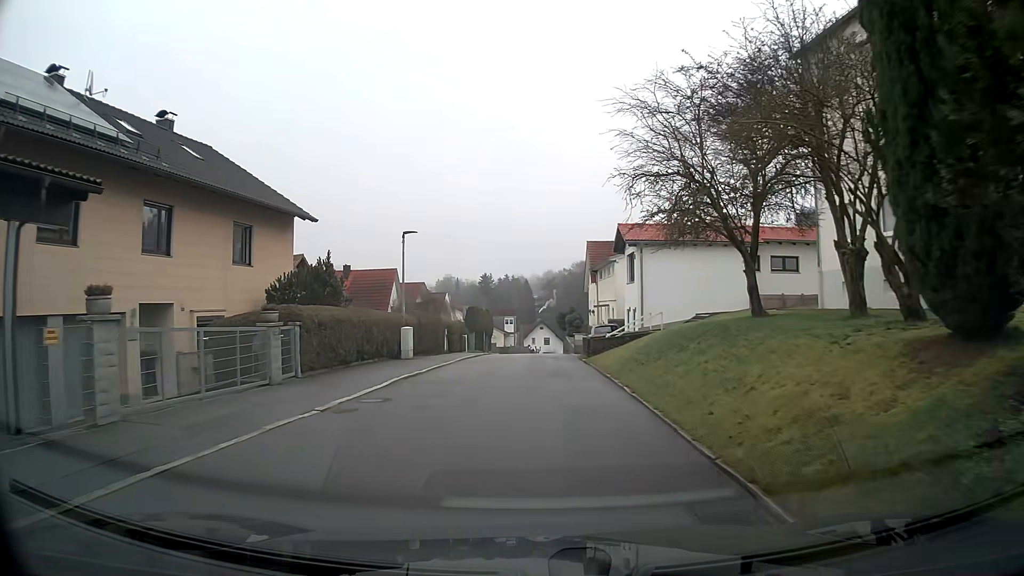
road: residential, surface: asphalt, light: Day
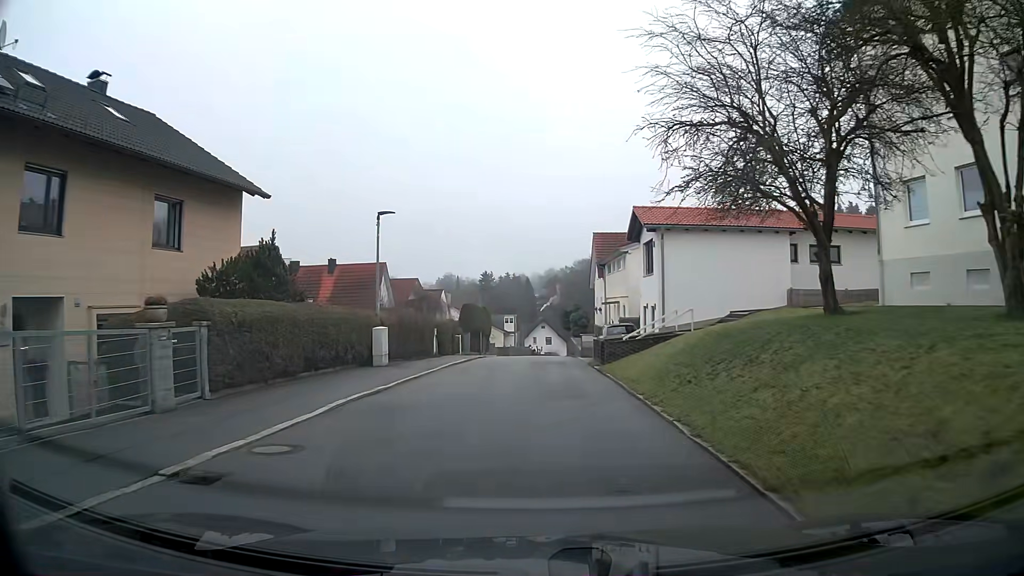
(0.0, +4.8) m; 0°
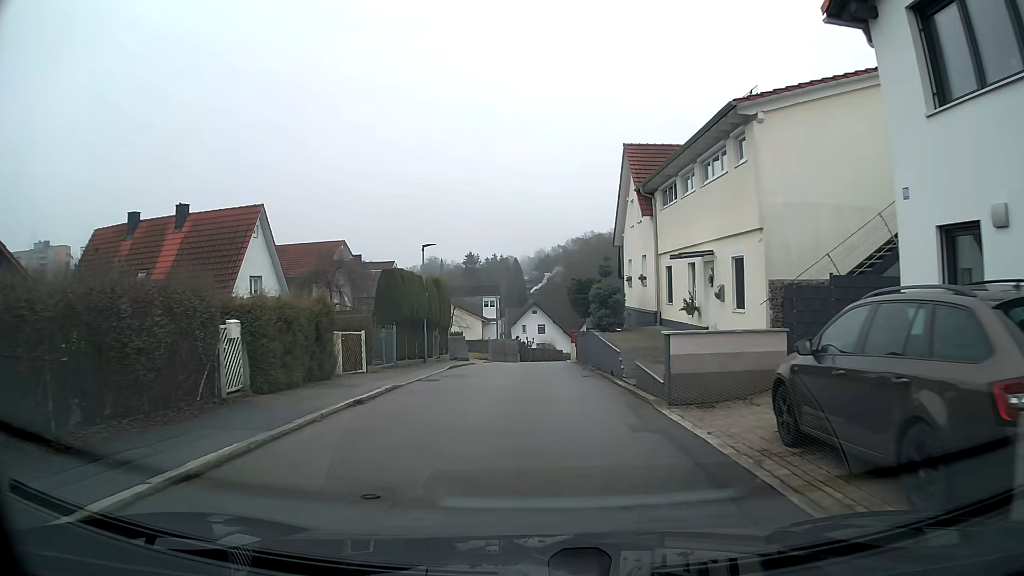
(+0.3, +23.4) m; +1°
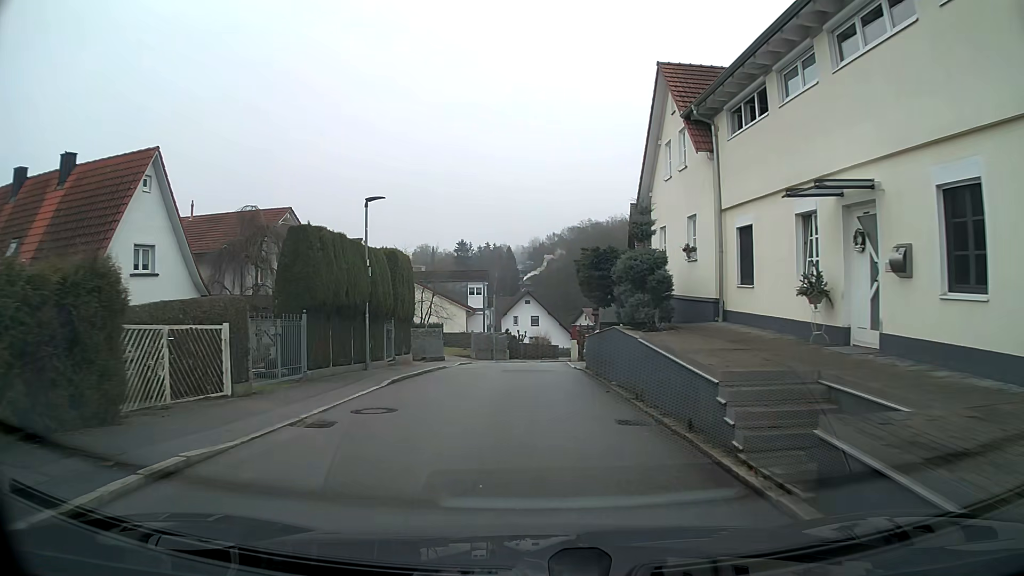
(+0.2, +9.3) m; +2°
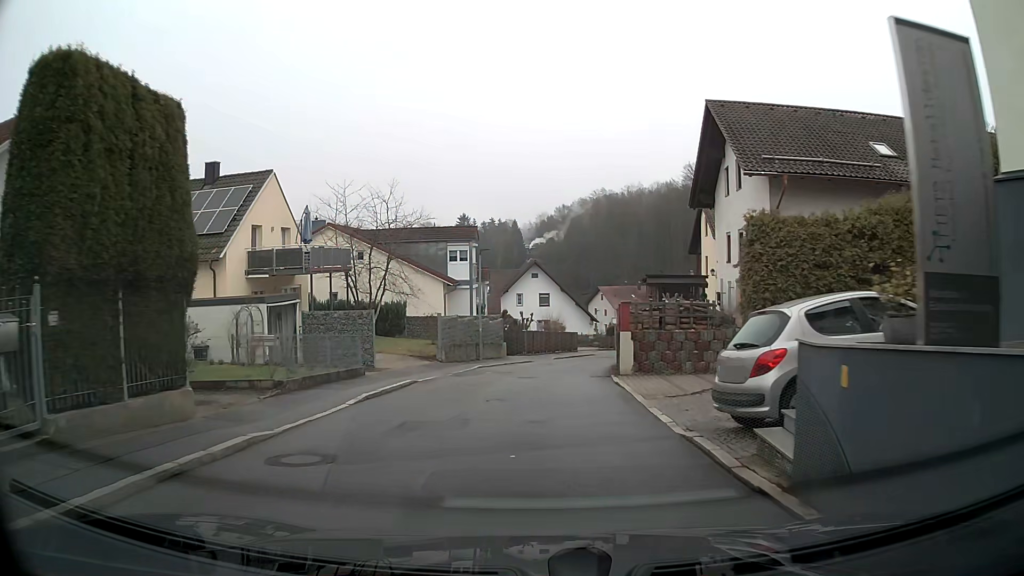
(-0.3, +18.9) m; -1°
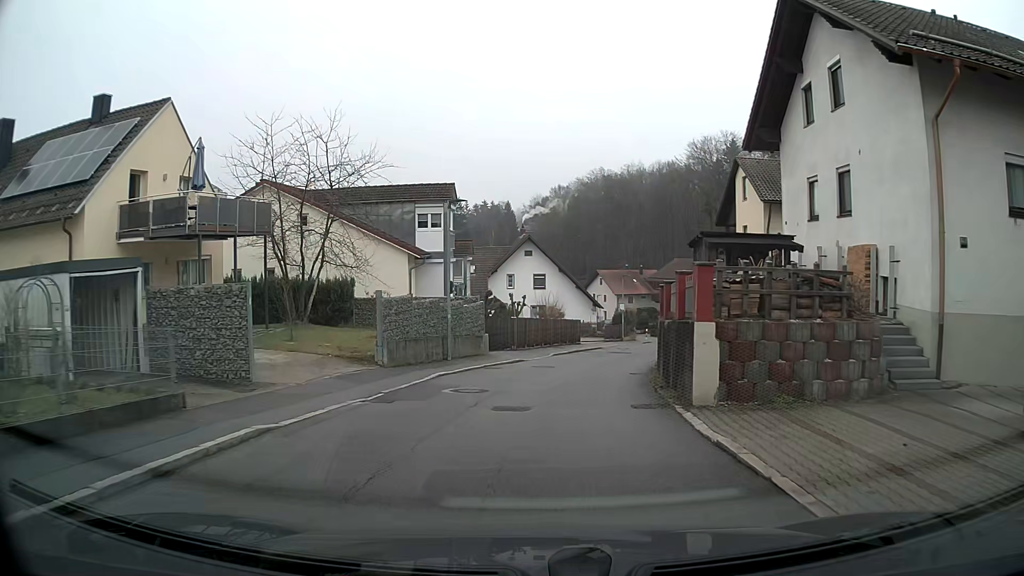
(+0.1, +9.6) m; +1°
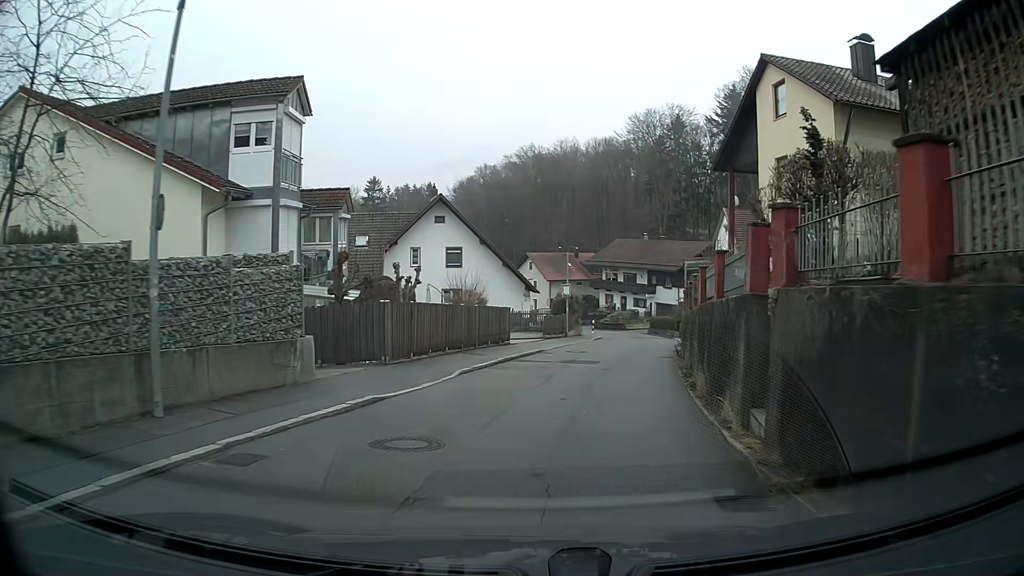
(+0.7, +14.4) m; +7°
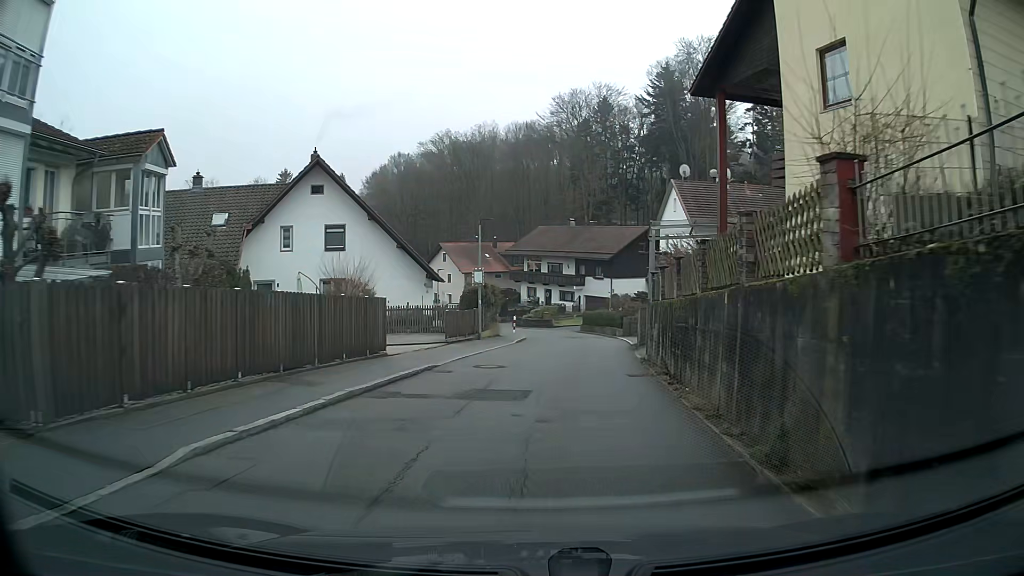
(+0.6, +9.8) m; +6°
(0, +10) (+1, +20) (+1, +30) (+1, +40) (-1, +50) (-5, +59) (-10, +68) (-15, +76) (-21, +84) (-27, +92) m
